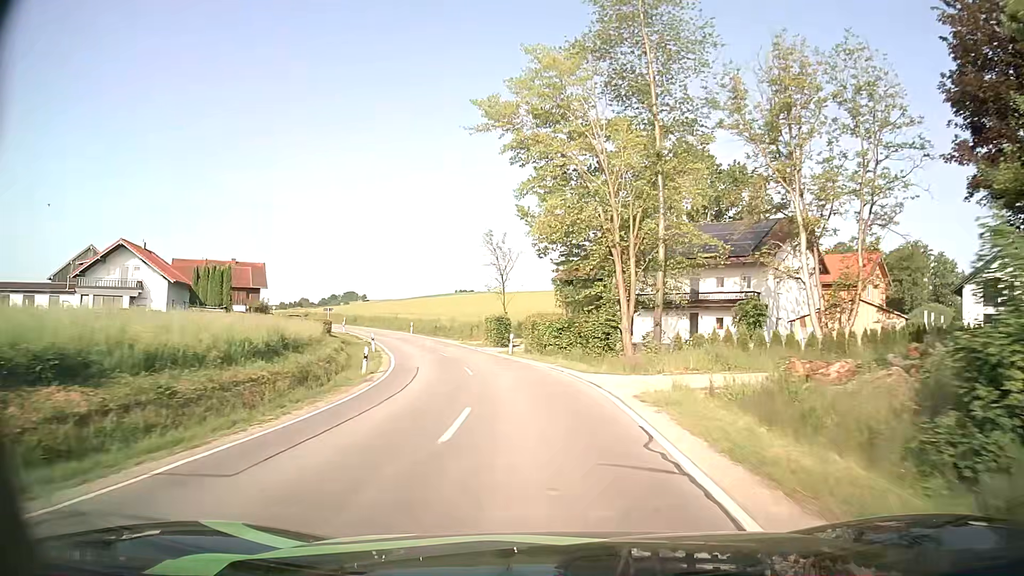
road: secondary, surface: asphalt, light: Day
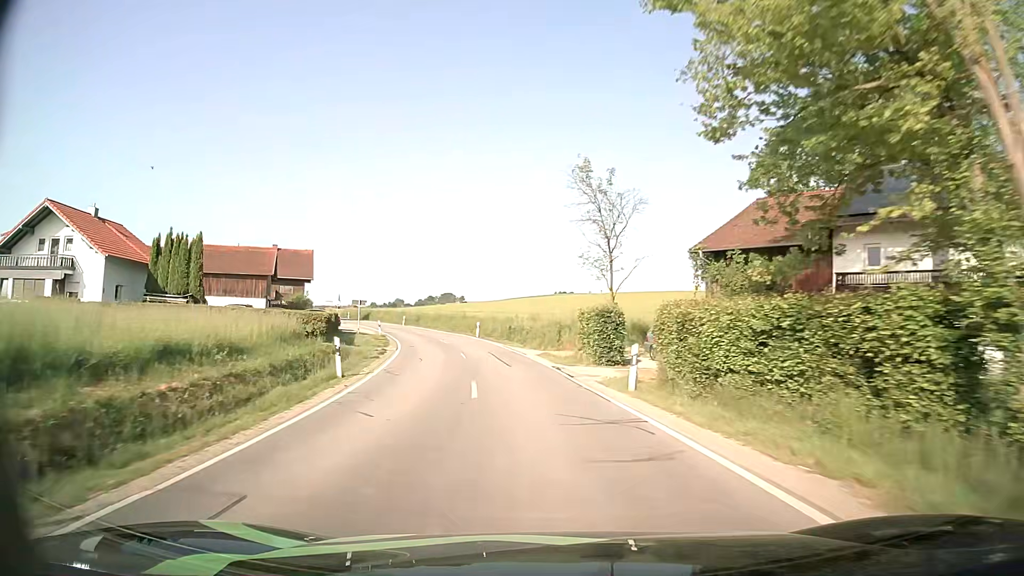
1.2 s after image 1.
(-1.1, +19.5) m; -8°
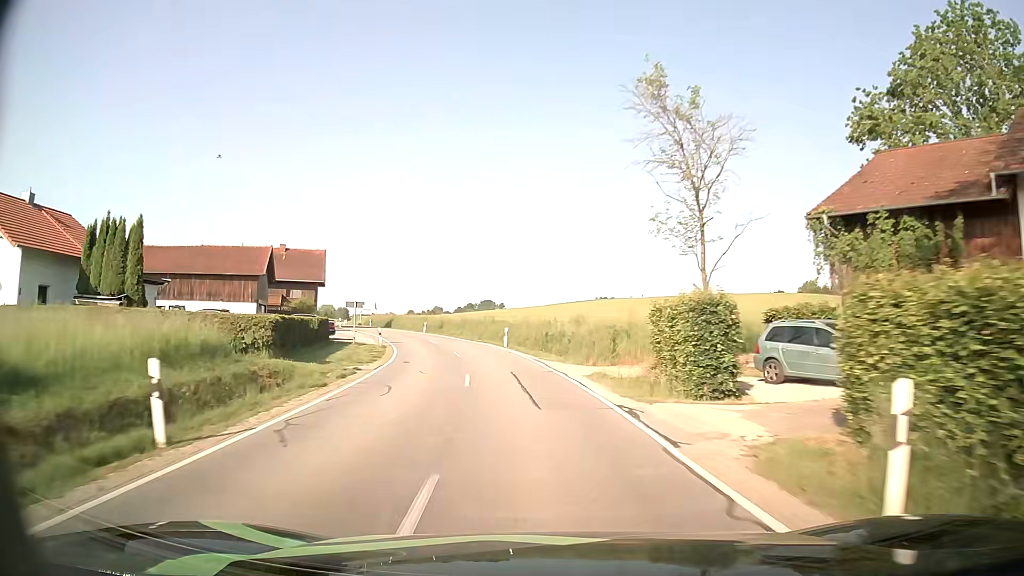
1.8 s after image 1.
(-0.3, +10.2) m; -3°
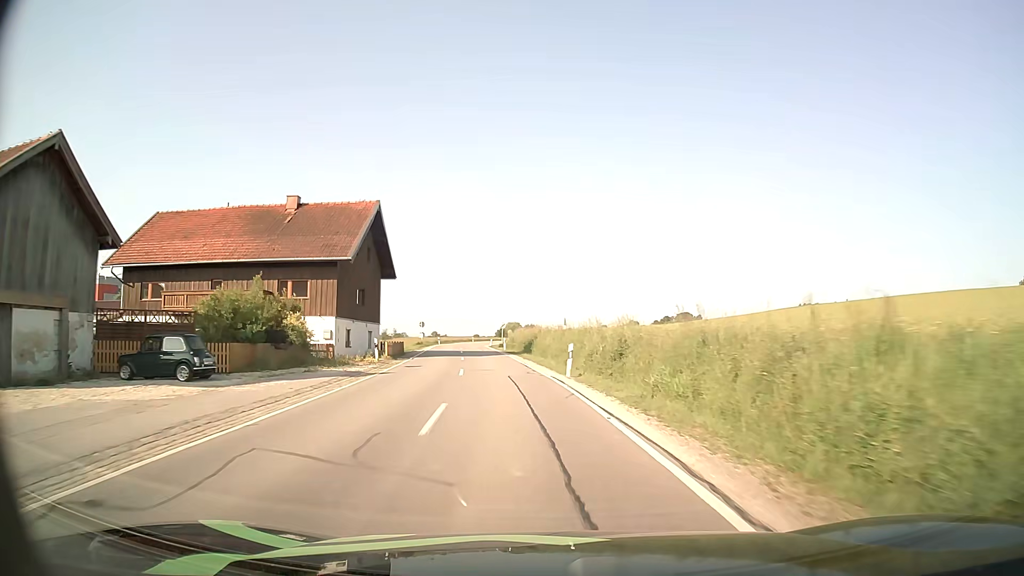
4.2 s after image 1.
(-6.0, +41.8) m; -17°
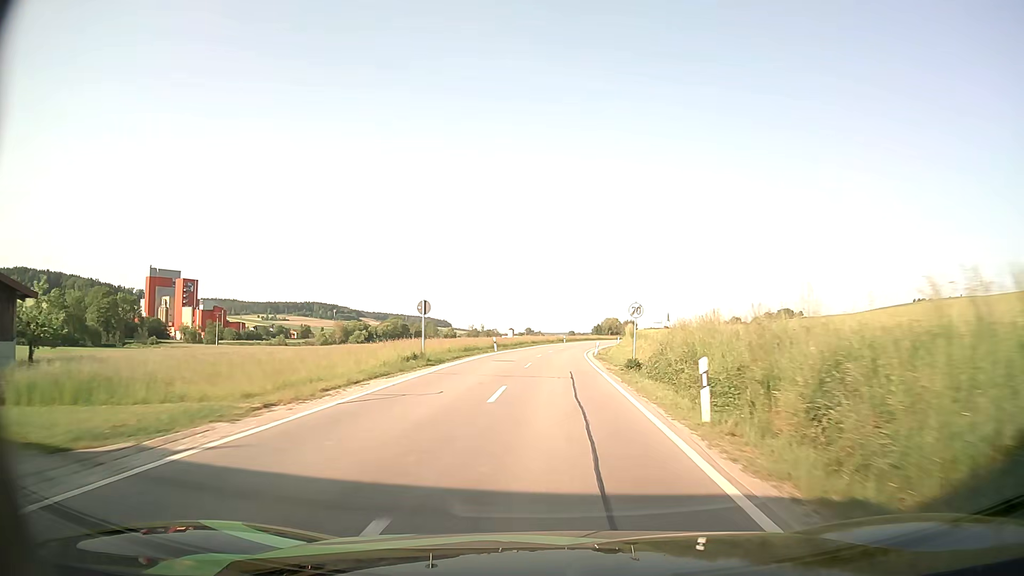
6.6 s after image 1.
(-4.8, +44.3) m; -9°
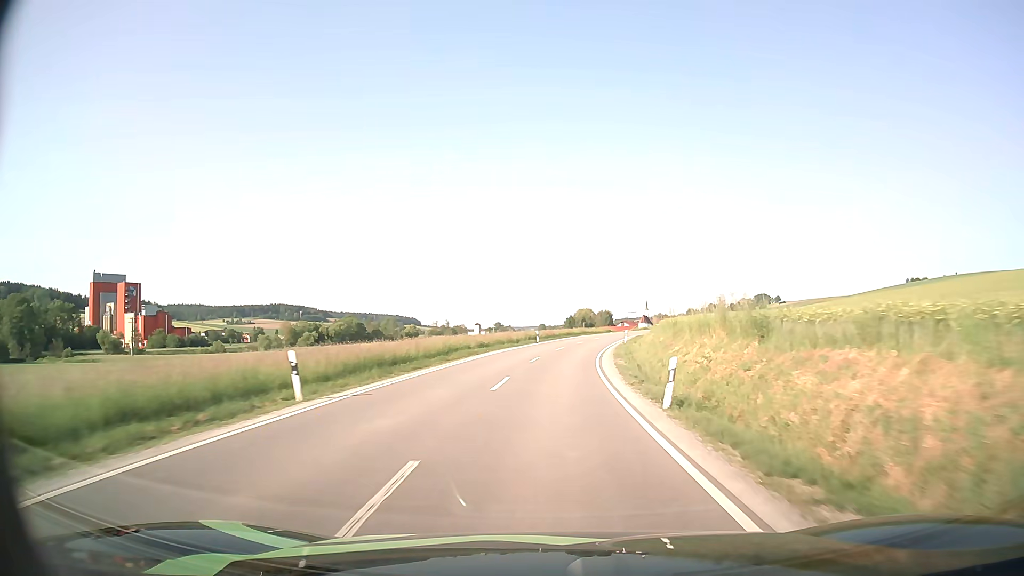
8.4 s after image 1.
(+0.5, +34.2) m; +2°
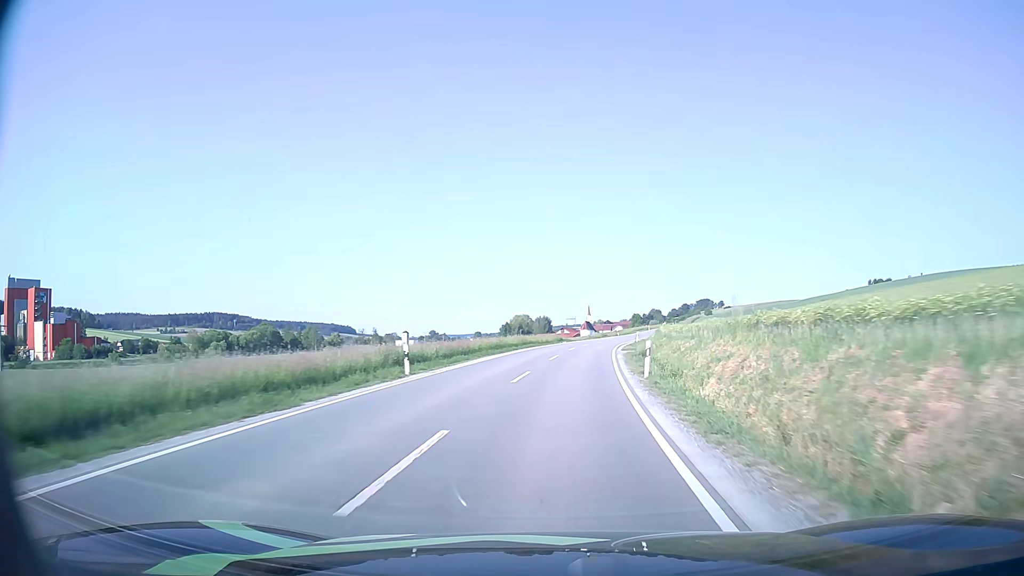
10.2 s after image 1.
(+1.3, +34.1) m; +5°
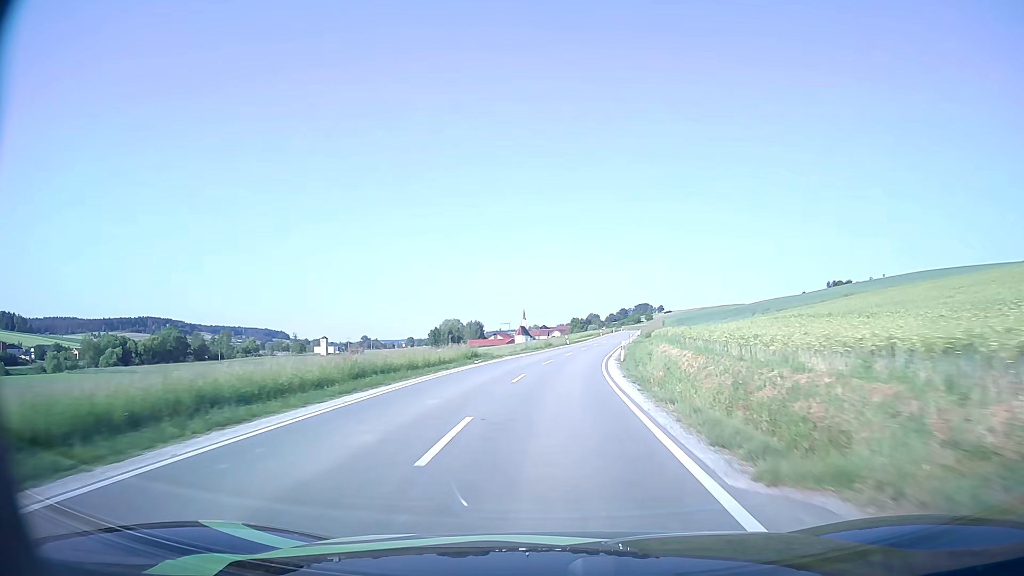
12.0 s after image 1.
(+1.9, +33.9) m; +6°
(0, +10) (+1, +20) (+1, +30) (+2, +40) (+3, +50) (+5, +60) (+6, +70) (+8, +80) (+9, +89) (+11, +99) m
